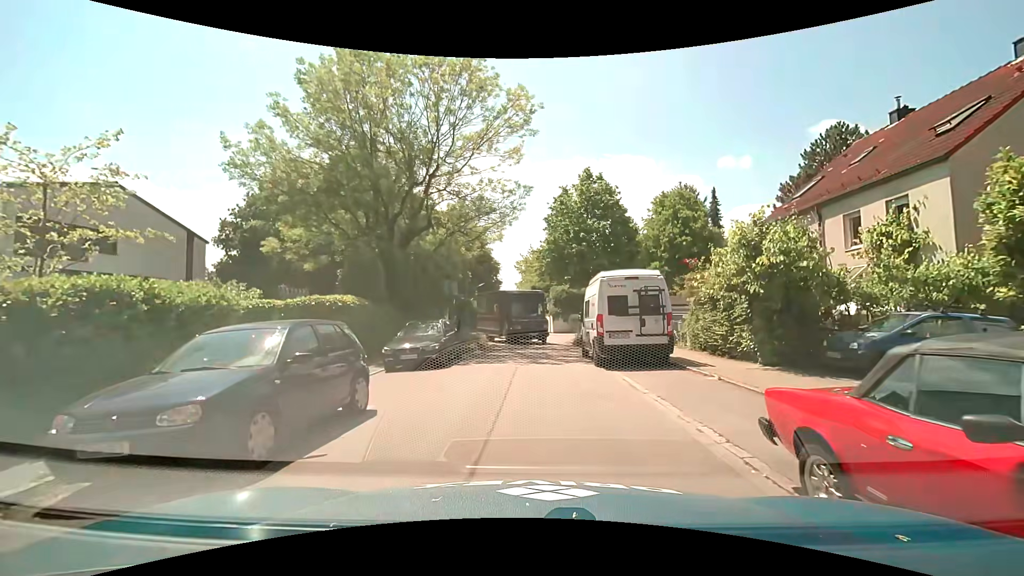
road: residential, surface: asphalt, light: Day
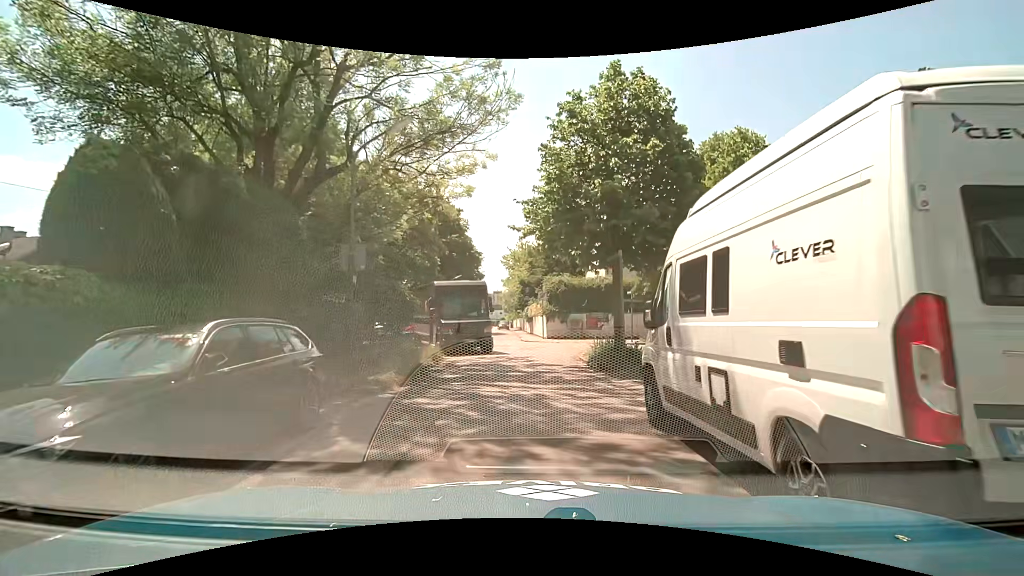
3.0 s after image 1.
(+0.5, +11.4) m; +3°
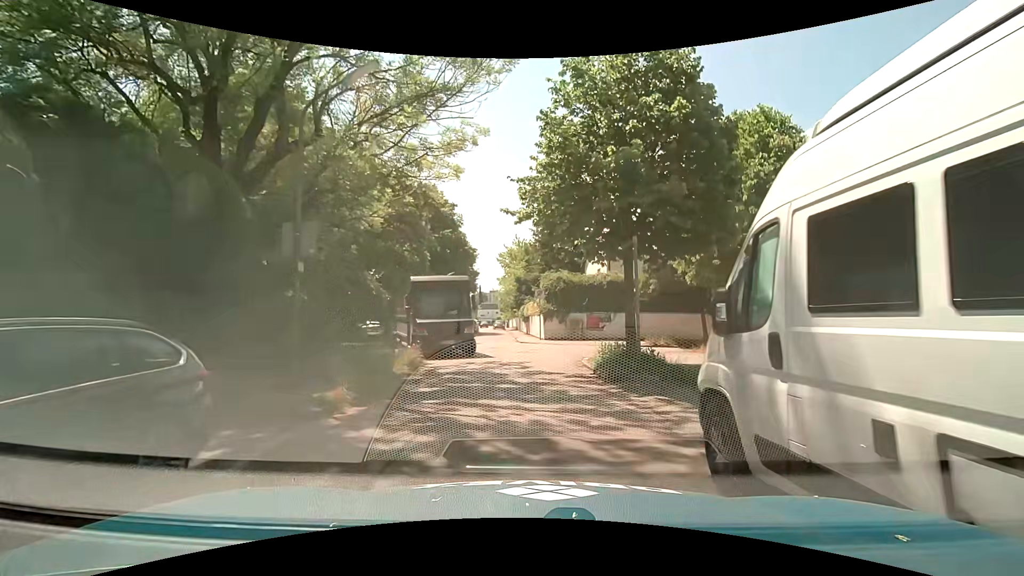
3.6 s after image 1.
(0.0, +2.5) m; -1°
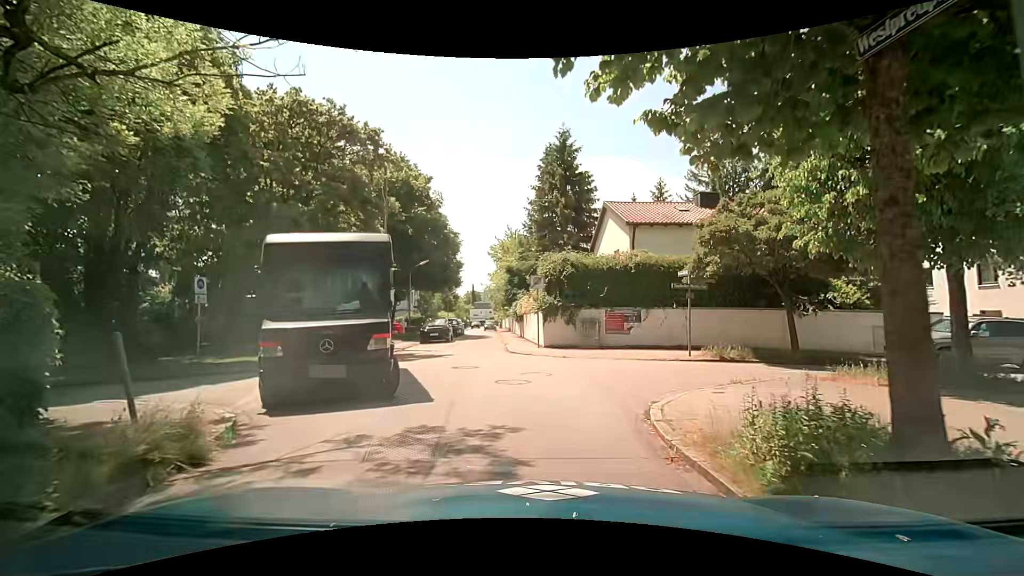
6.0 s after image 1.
(+0.2, +9.6) m; +1°
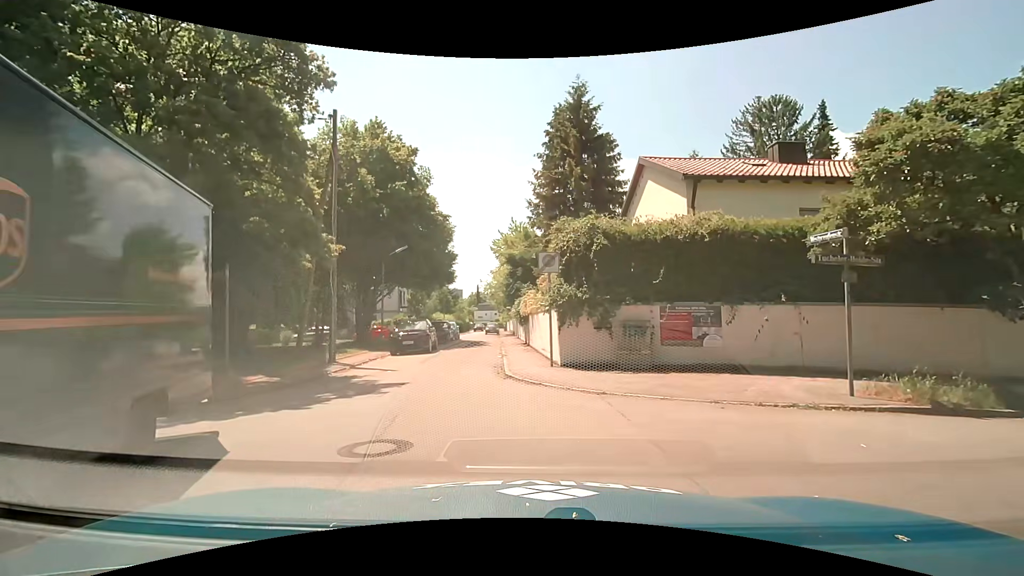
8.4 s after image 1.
(+0.1, +8.3) m; +1°
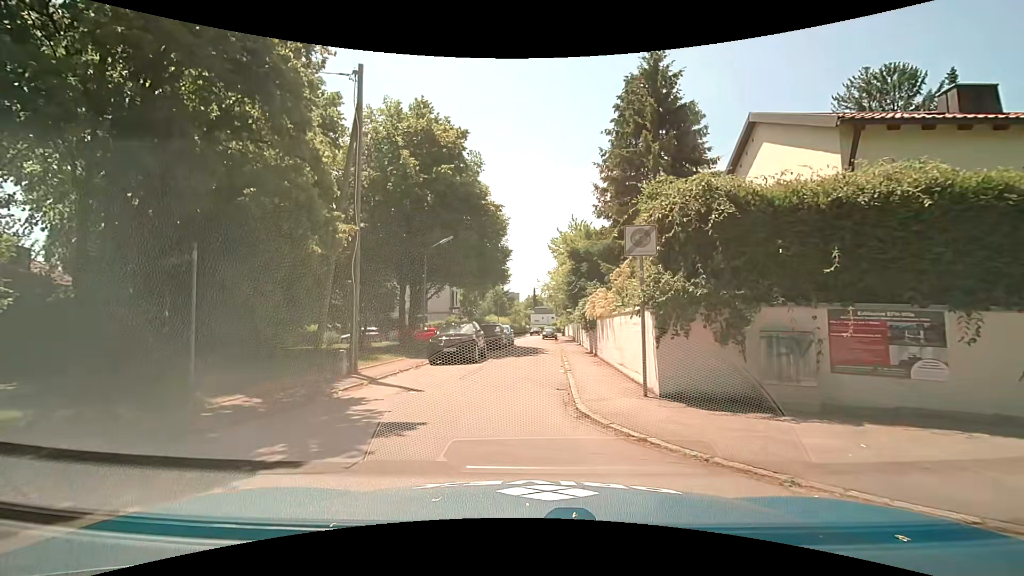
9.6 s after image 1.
(-0.4, +4.6) m; -8°
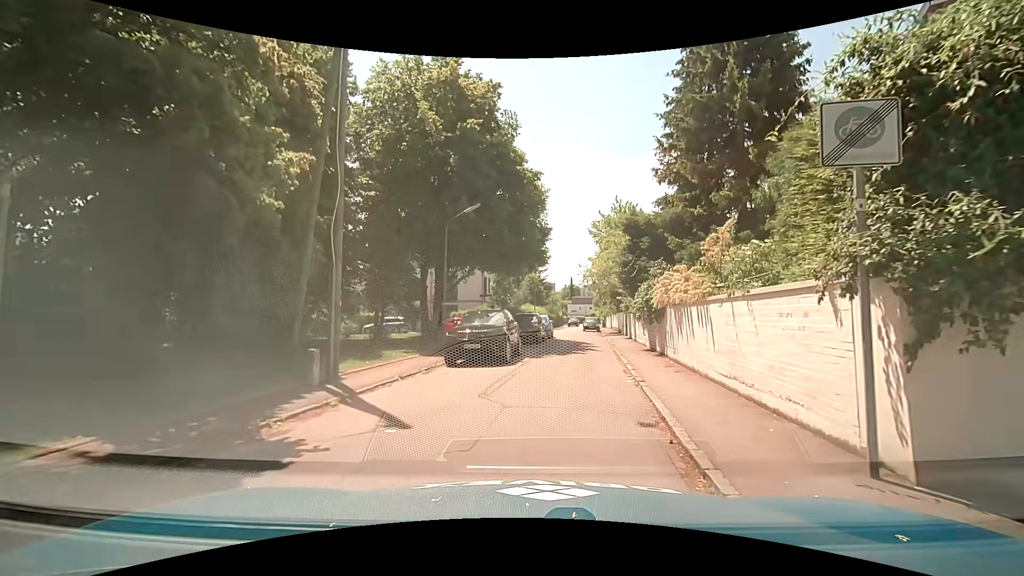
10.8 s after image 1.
(-0.3, +5.0) m; -4°
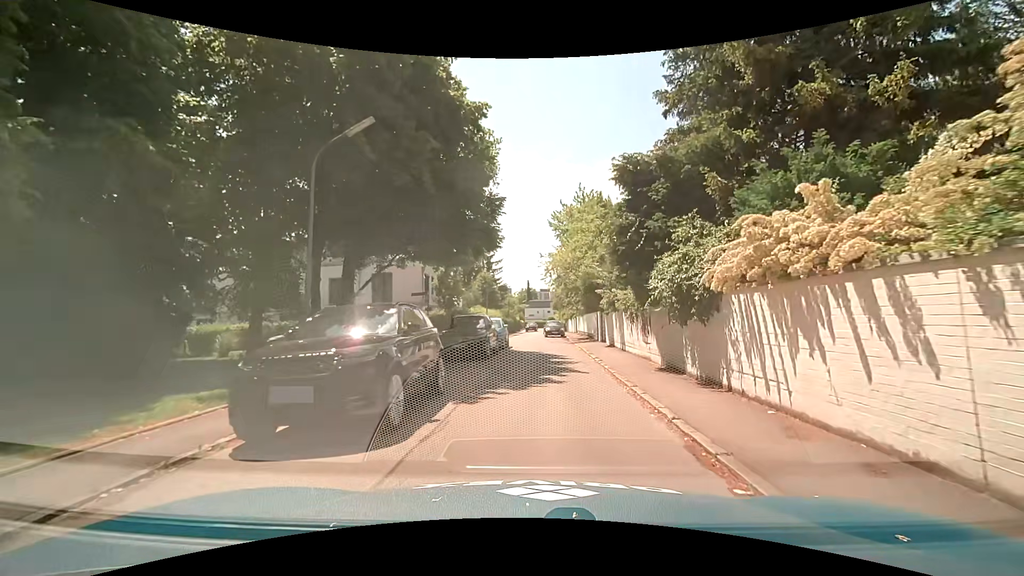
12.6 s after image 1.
(+0.2, +9.0) m; +4°
(0, +10) (+1, +20) (+1, +30) (0, +40) (0, +50) (0, +60) (+1, +70) (+2, +80) (+4, +90) (+5, +100) m
